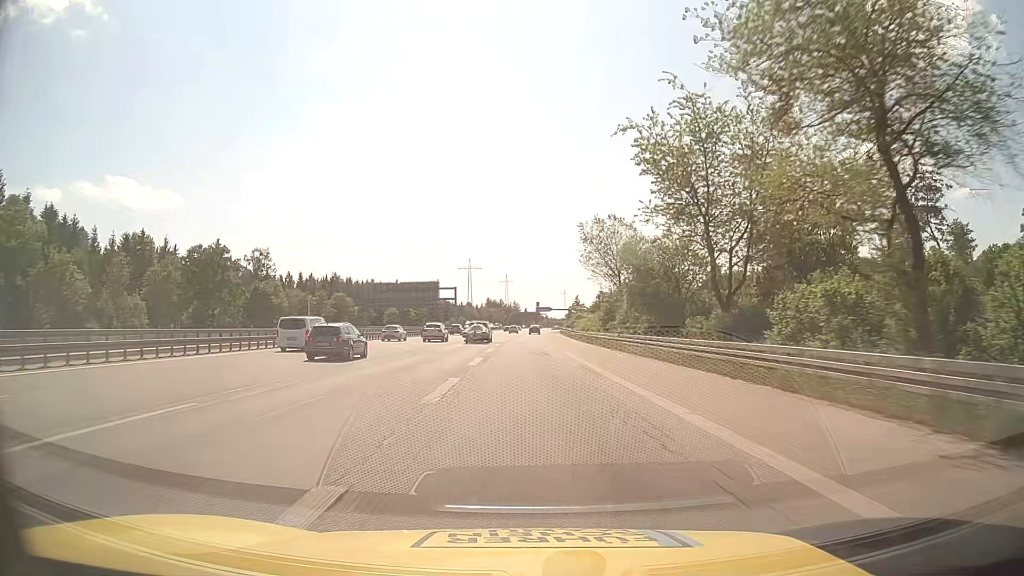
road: motorway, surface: asphalt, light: Day
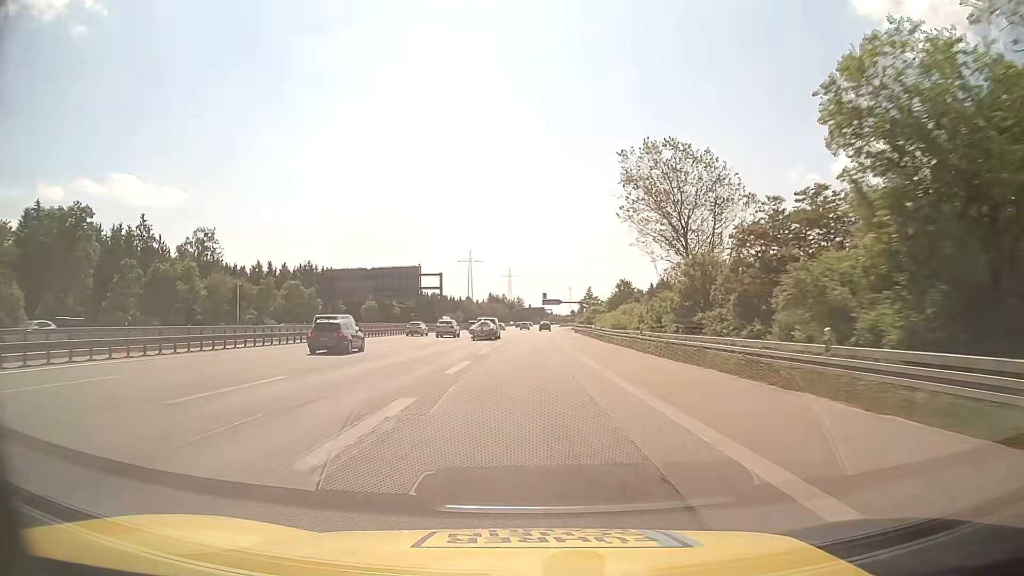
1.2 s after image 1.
(-0.1, +30.4) m; 0°
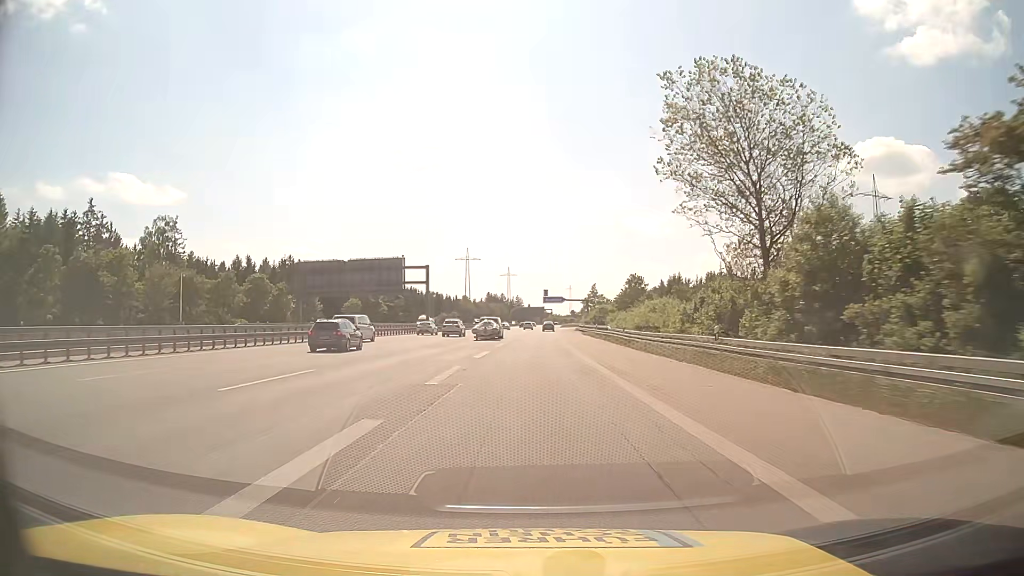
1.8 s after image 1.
(0.0, +14.9) m; 0°
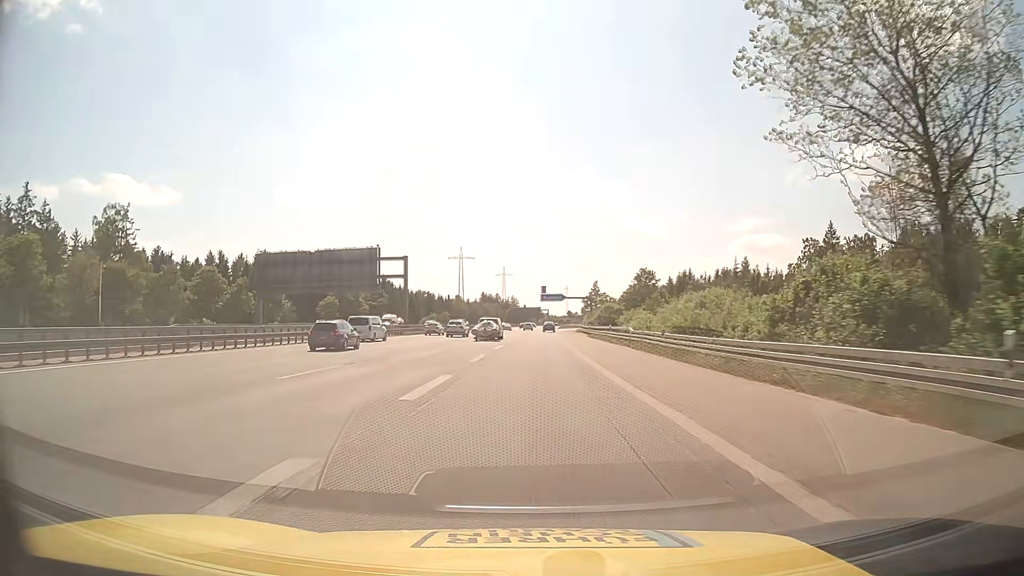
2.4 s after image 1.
(0.0, +14.6) m; 0°
